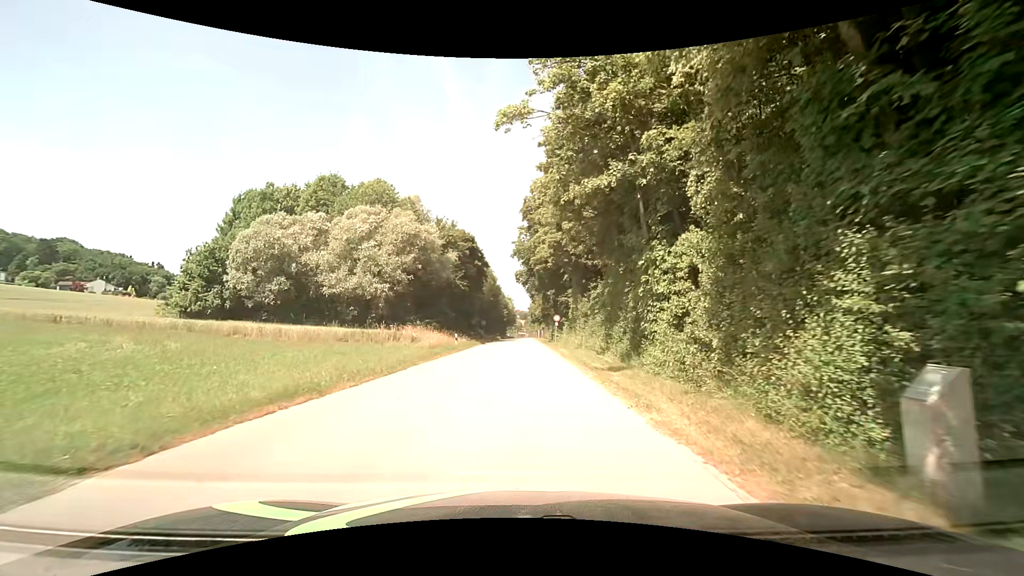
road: residential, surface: asphalt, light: Day
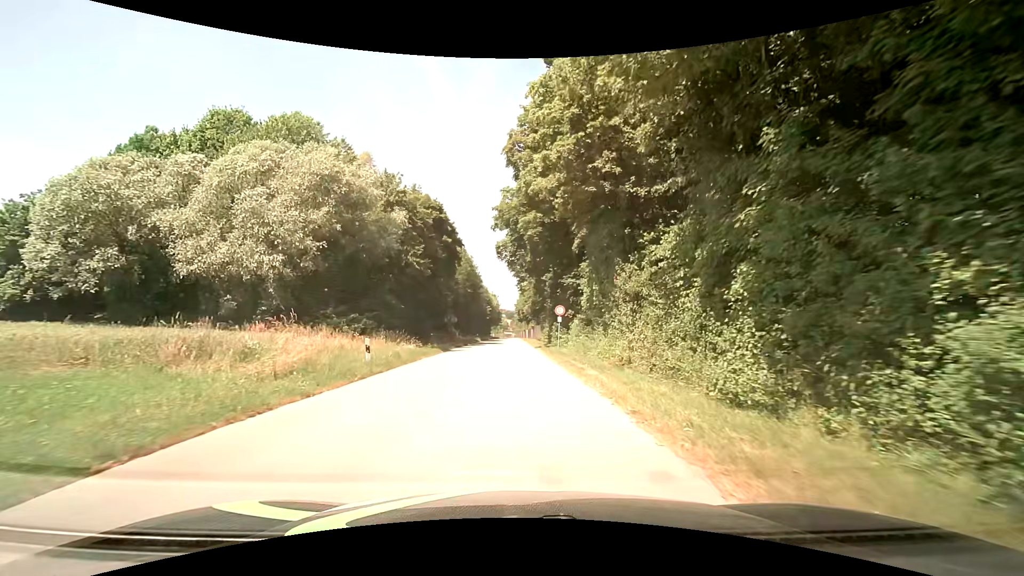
(+0.3, +17.6) m; +1°
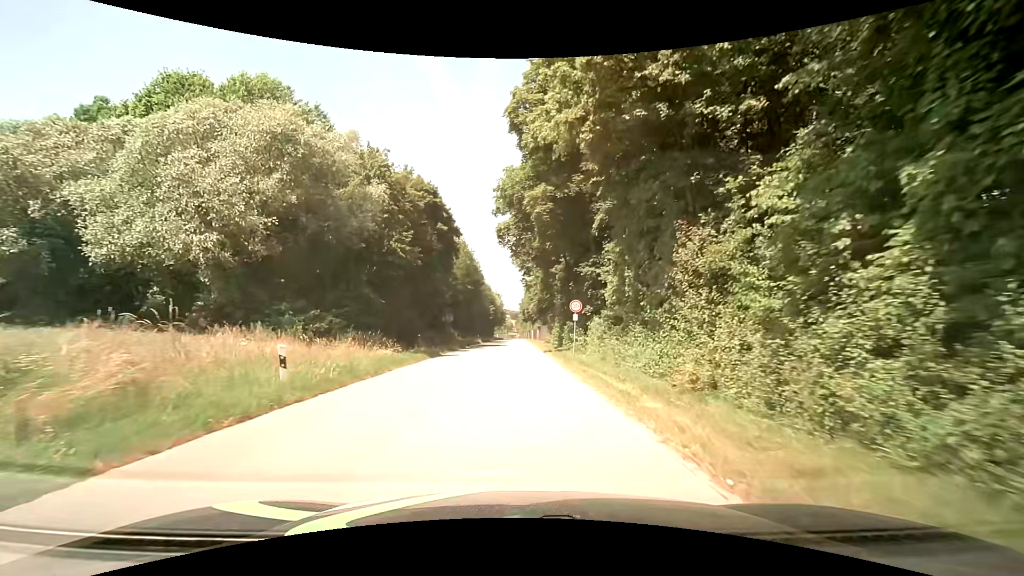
(0.0, +6.3) m; +1°
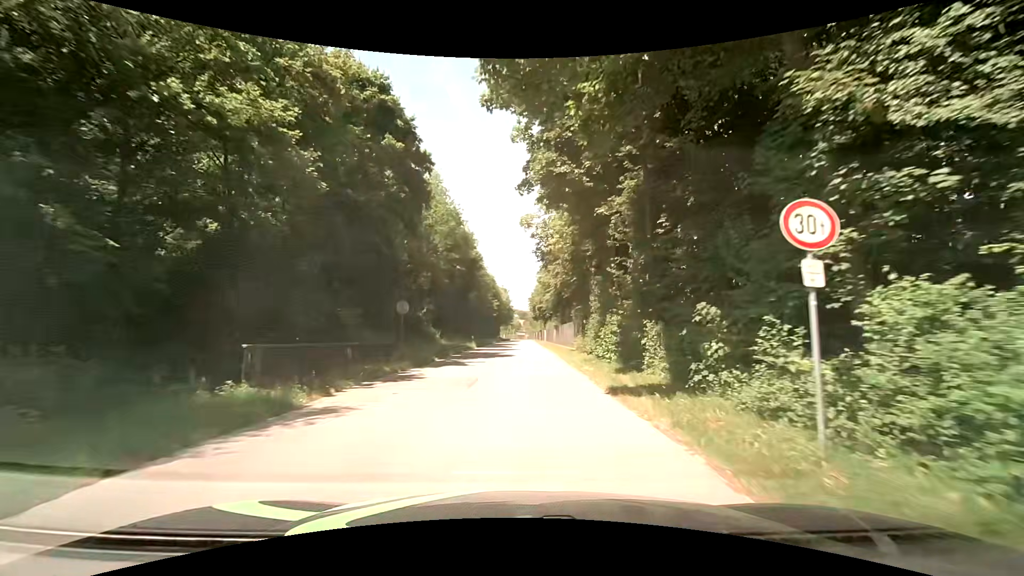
(-0.3, +19.9) m; -1°
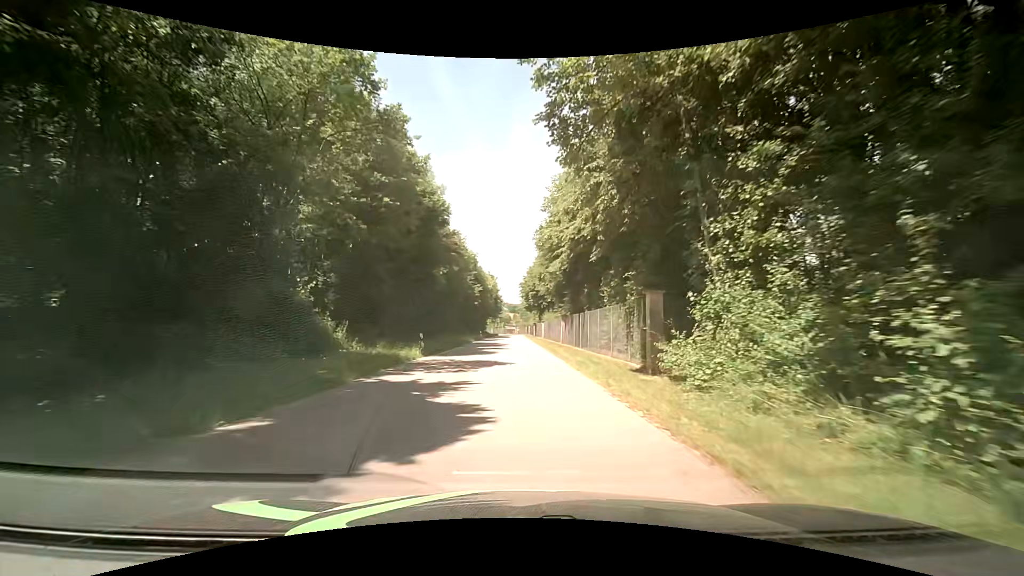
(0.0, +21.5) m; 0°
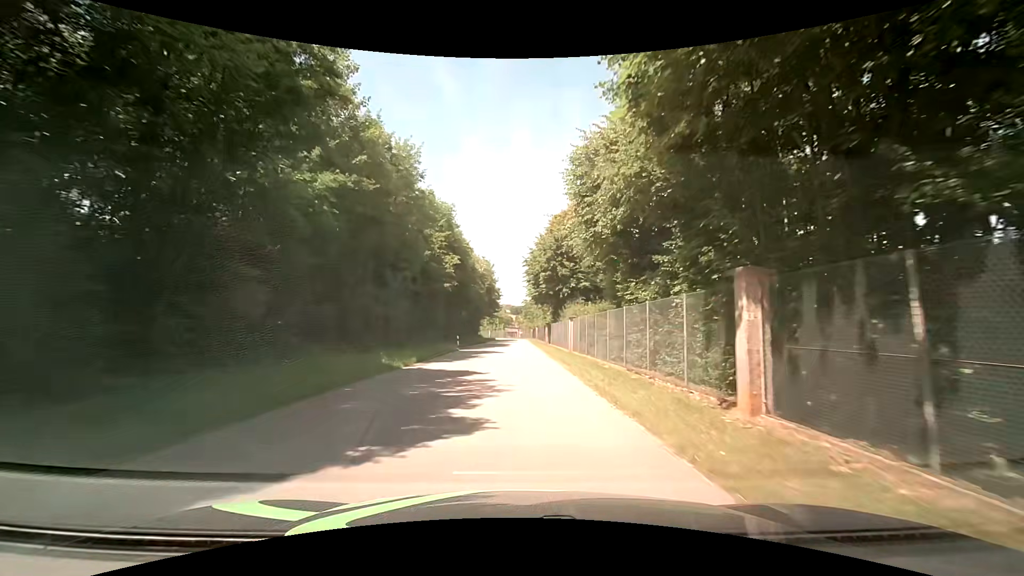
(+0.5, +30.7) m; +1°
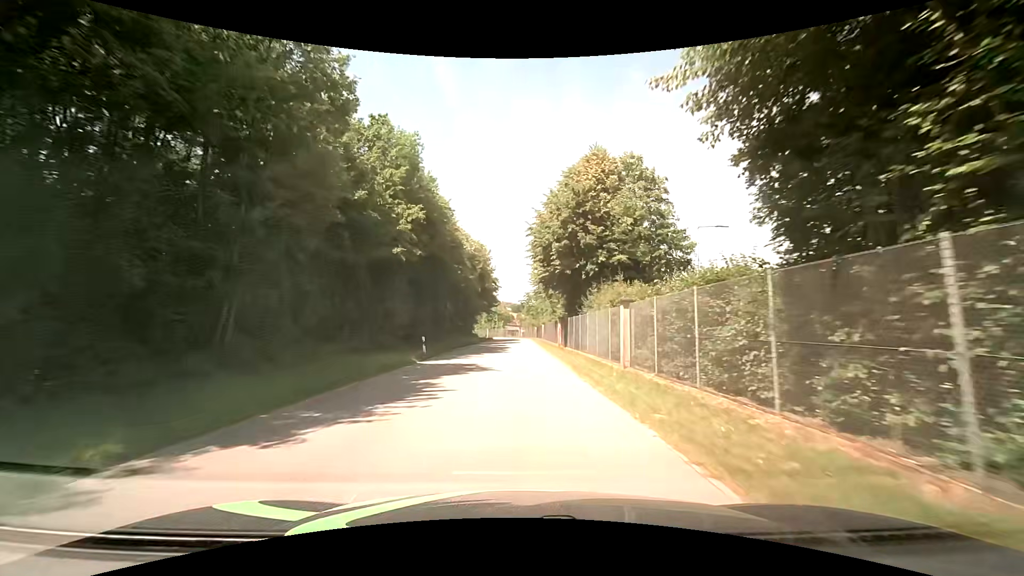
(0.0, +16.0) m; 0°
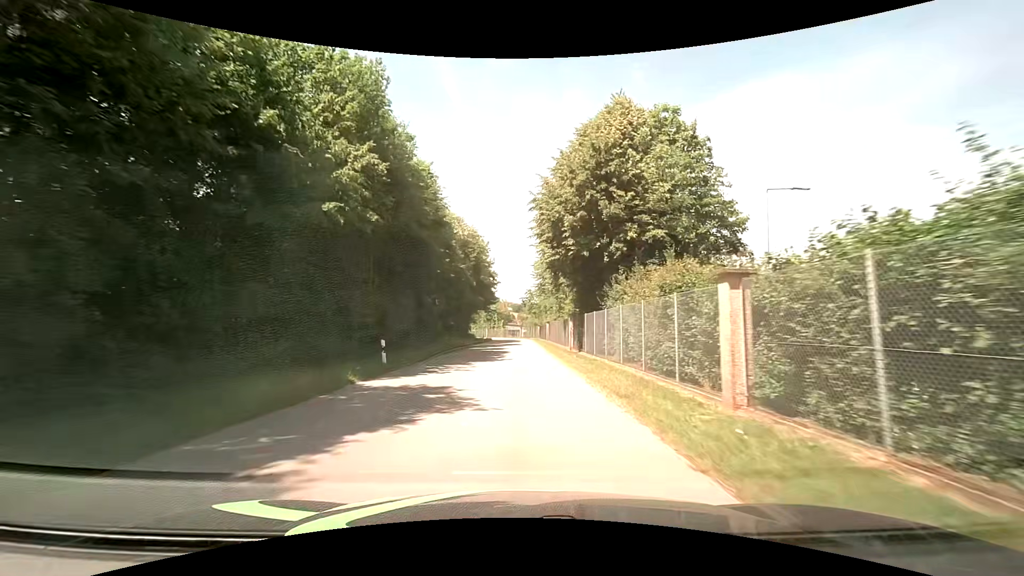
(0.0, +8.1) m; 0°
(0, +10) (0, +20) (0, +30) (0, +40) (0, +50) (0, +60) (0, +70) (-1, +80) (-1, +90) (-2, +100) m
